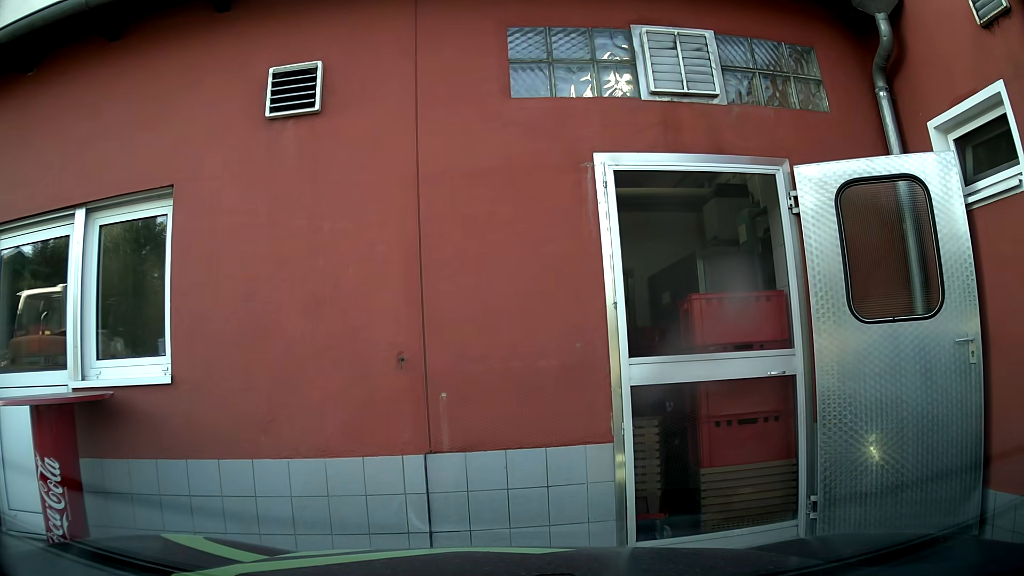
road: tertiary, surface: asphalt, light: Day
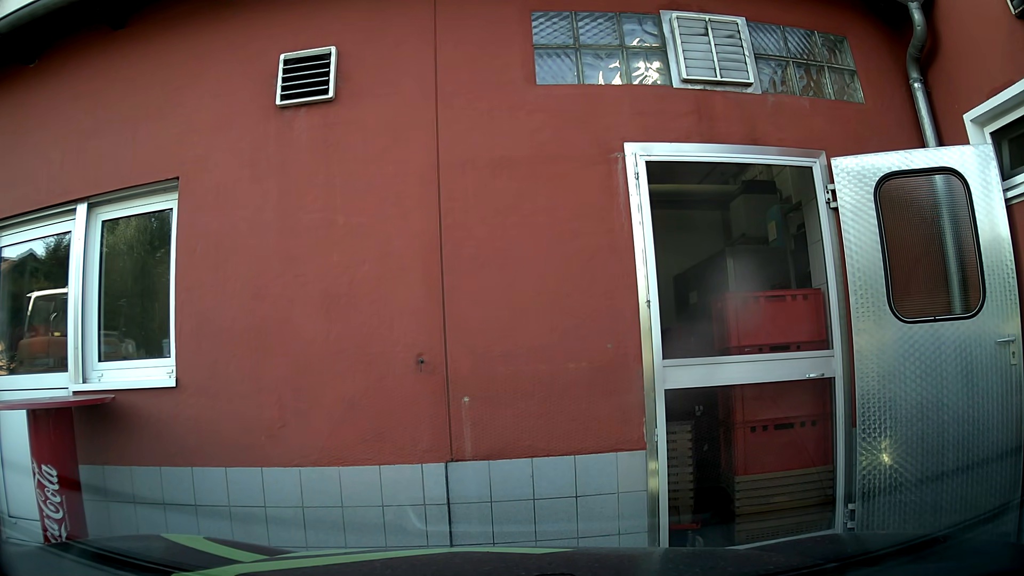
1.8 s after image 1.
(0.0, +0.3) m; 0°
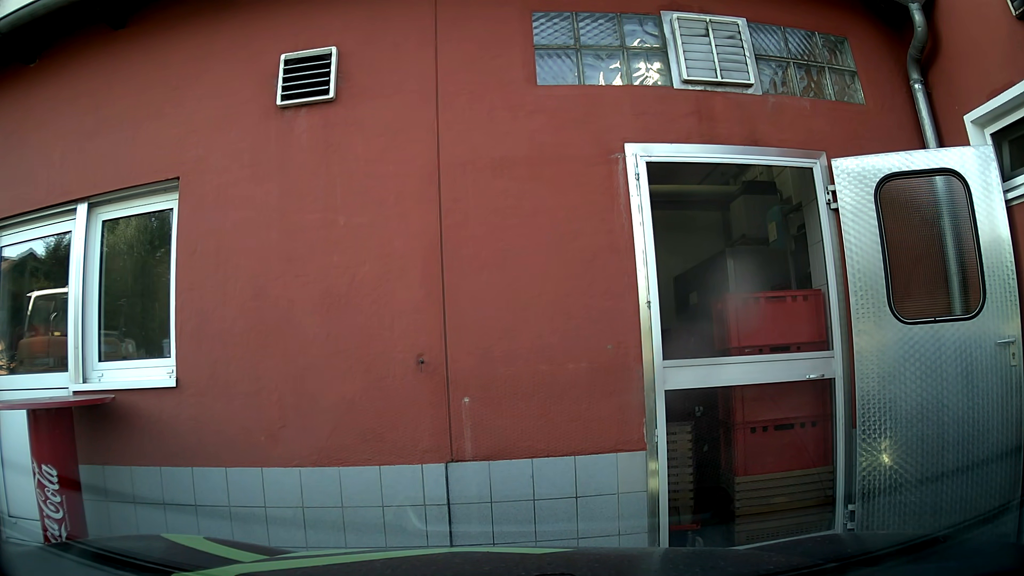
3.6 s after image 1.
(0.0, 0.0) m; 0°
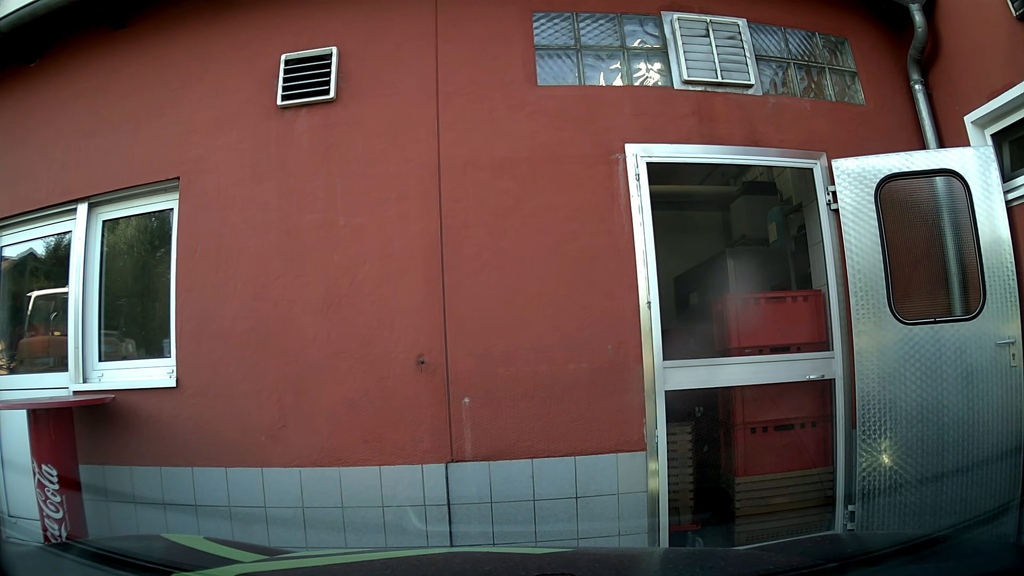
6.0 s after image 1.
(0.0, 0.0) m; 0°
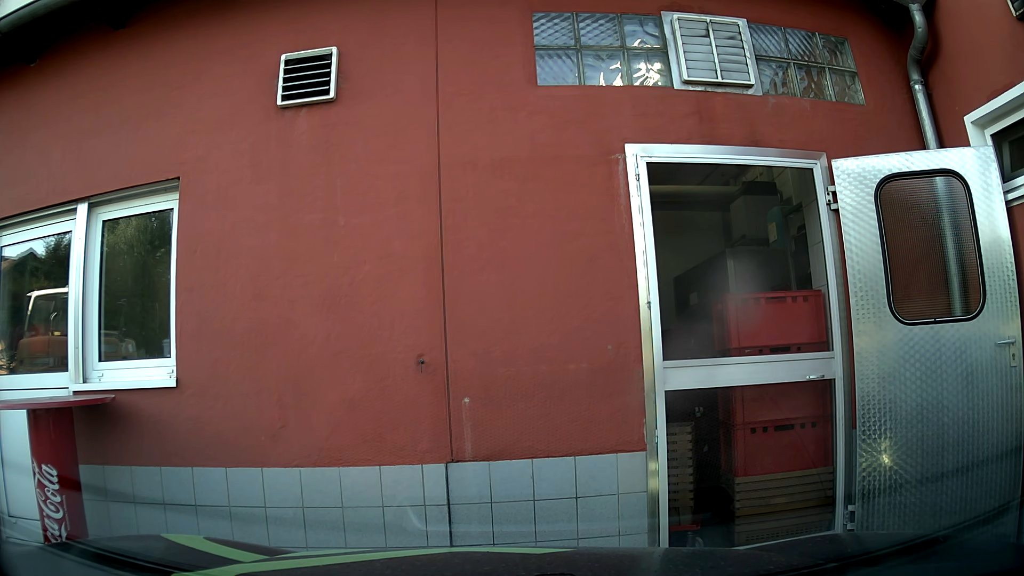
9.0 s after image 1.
(0.0, 0.0) m; 0°
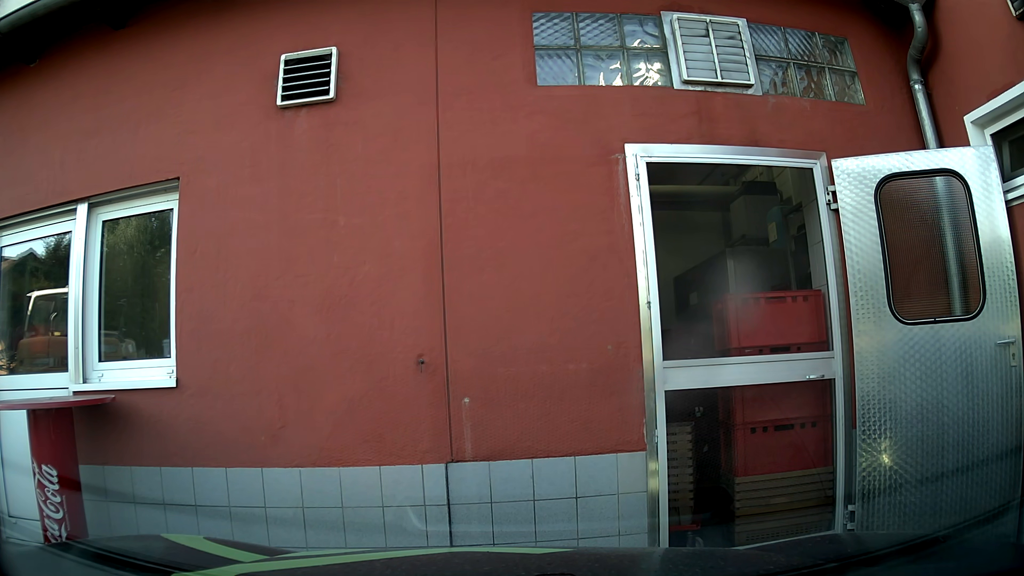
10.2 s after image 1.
(0.0, 0.0) m; 0°
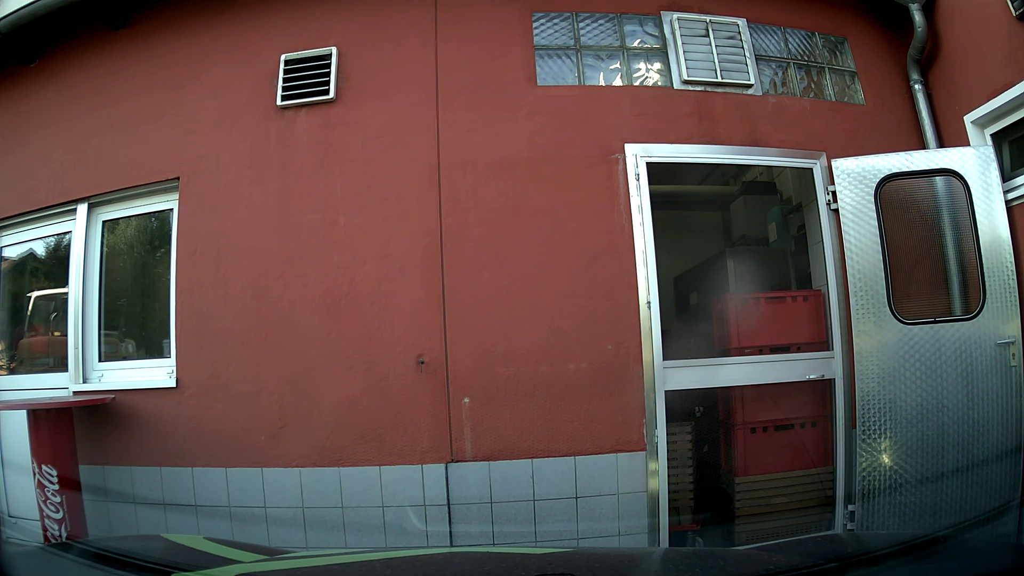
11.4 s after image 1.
(0.0, 0.0) m; 0°
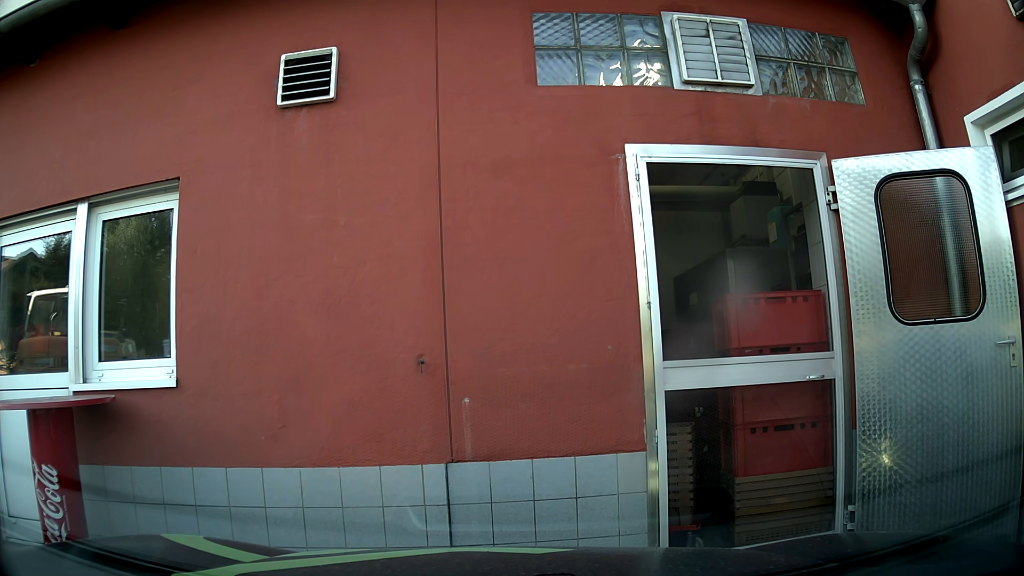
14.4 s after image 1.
(0.0, 0.0) m; 0°
